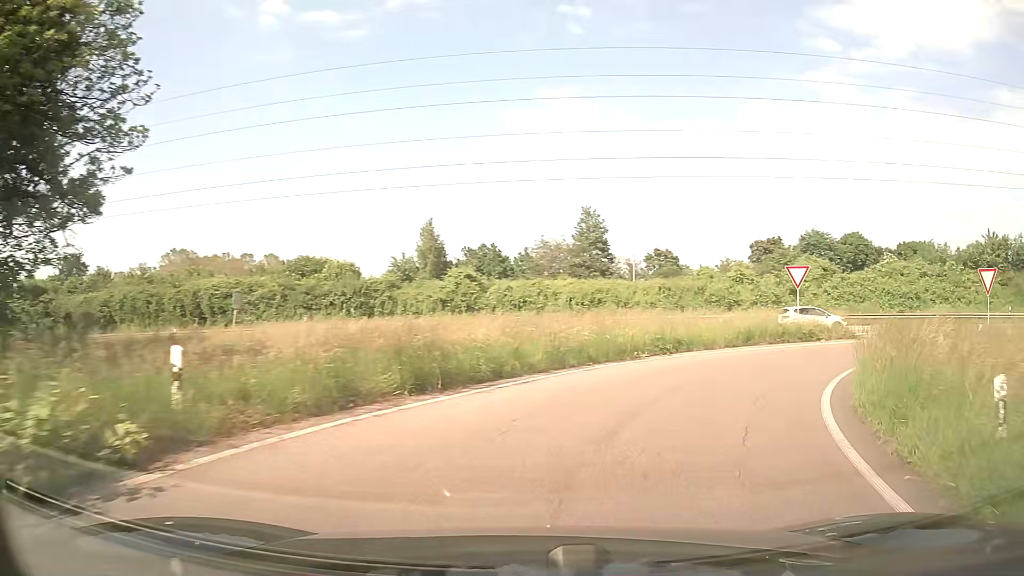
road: trunk_link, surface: asphalt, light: Day
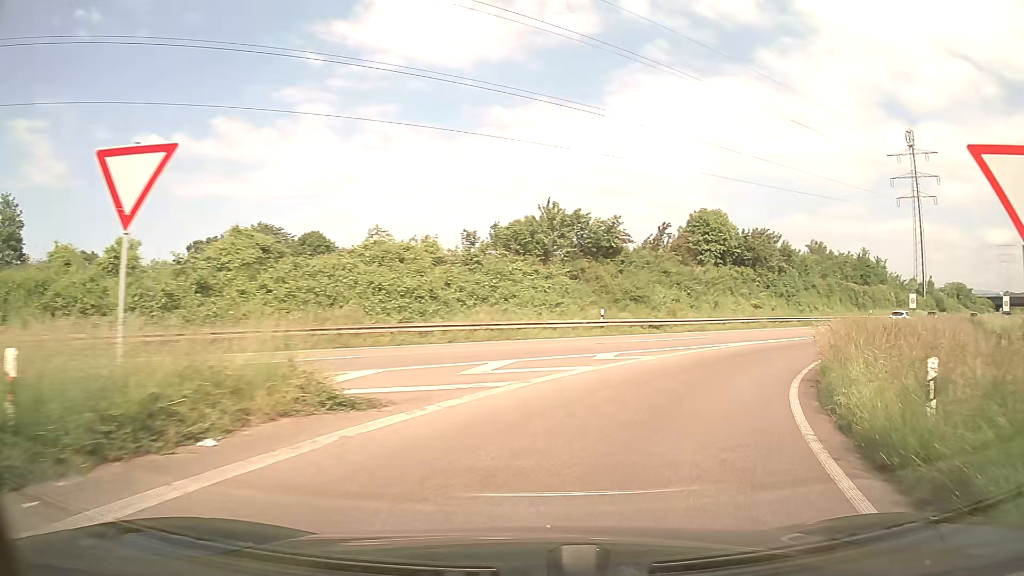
(+9.2, +20.8) m; +47°
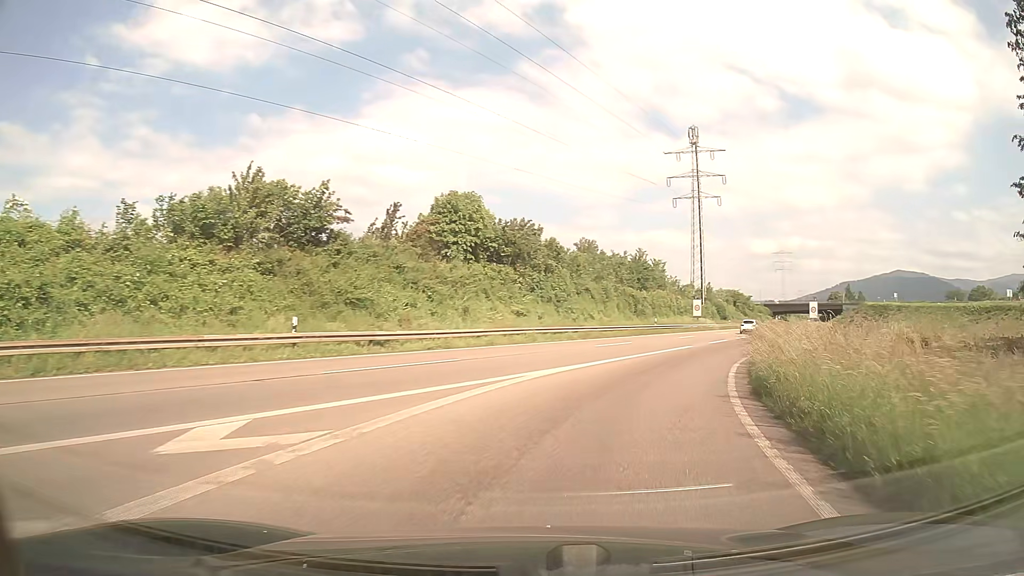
(+2.5, +12.0) m; +22°
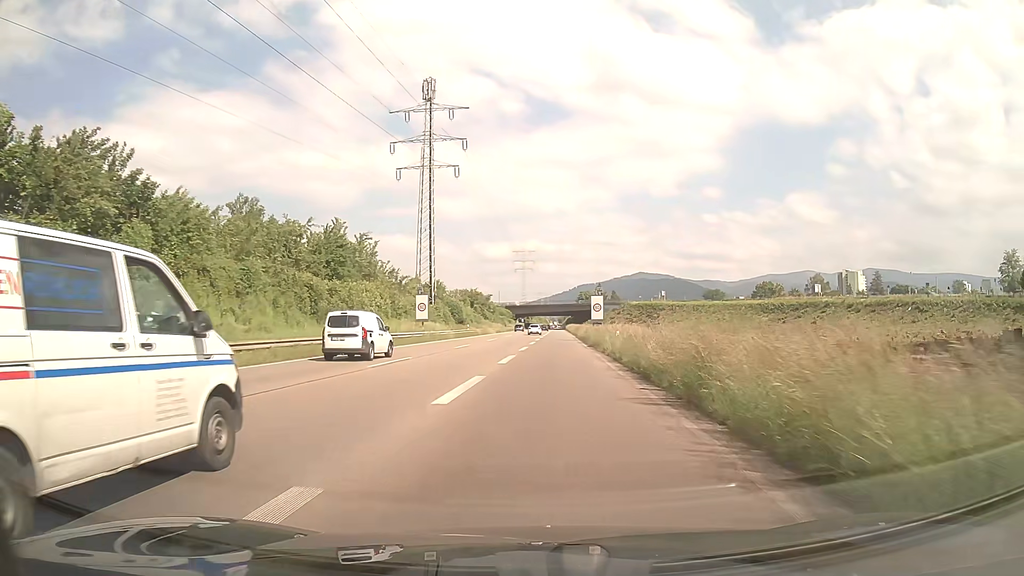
(+7.0, +27.0) m; +23°
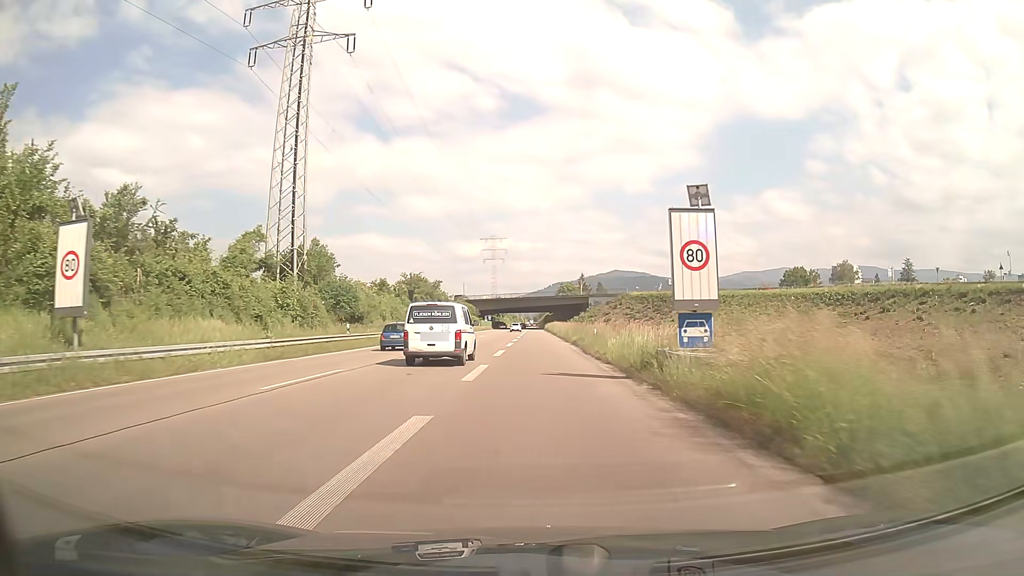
(+1.6, +44.3) m; +2°
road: trunk
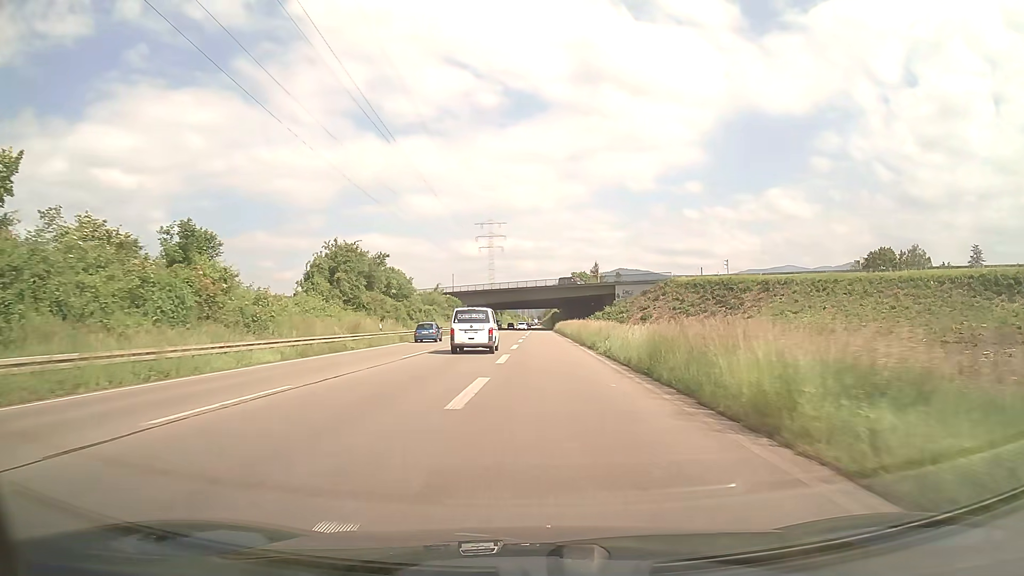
(-0.1, +41.6) m; 0°
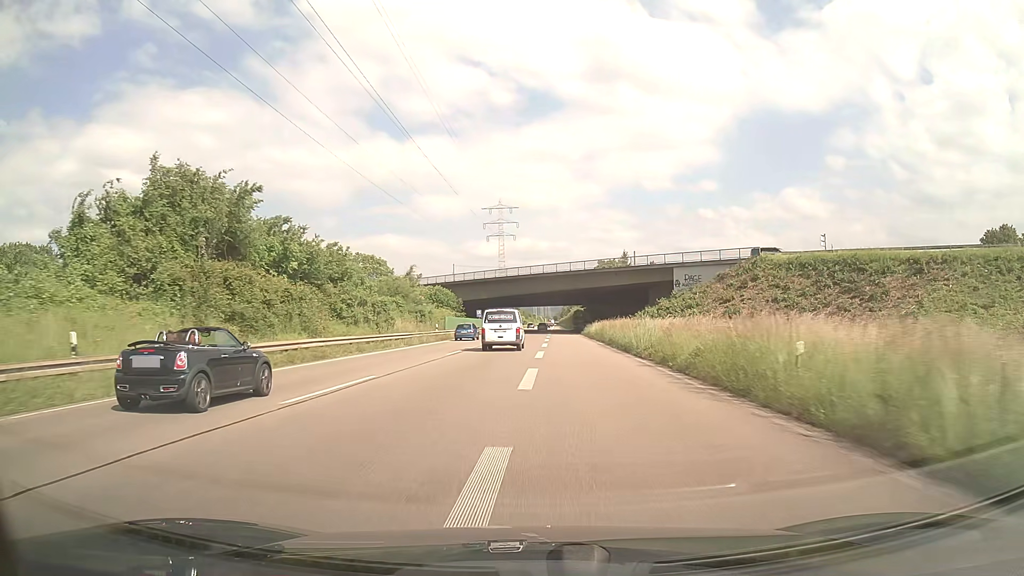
(-0.5, +33.4) m; -1°
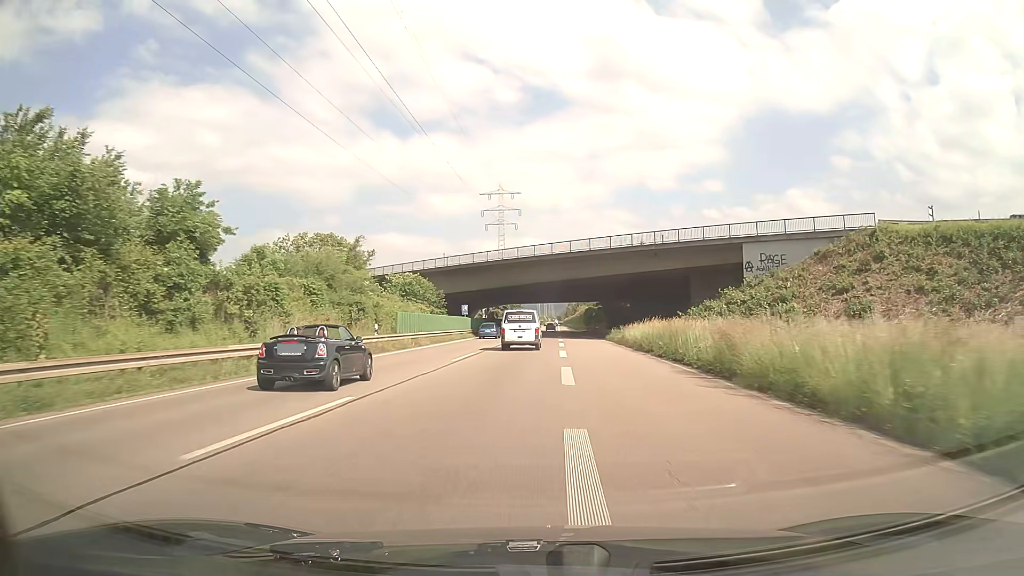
(-0.1, +23.0) m; 0°
(0, +10) (0, +20) (0, +30) (0, +40) (0, +50) (0, +60) (0, +70) (+1, +80) (+1, +90) (+2, +100) m
